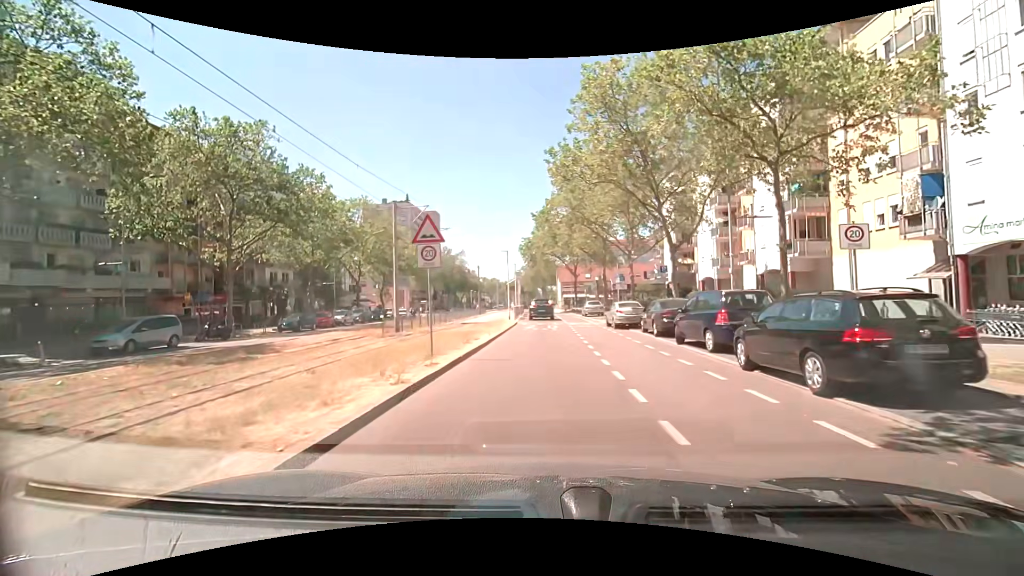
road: tertiary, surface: asphalt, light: Day
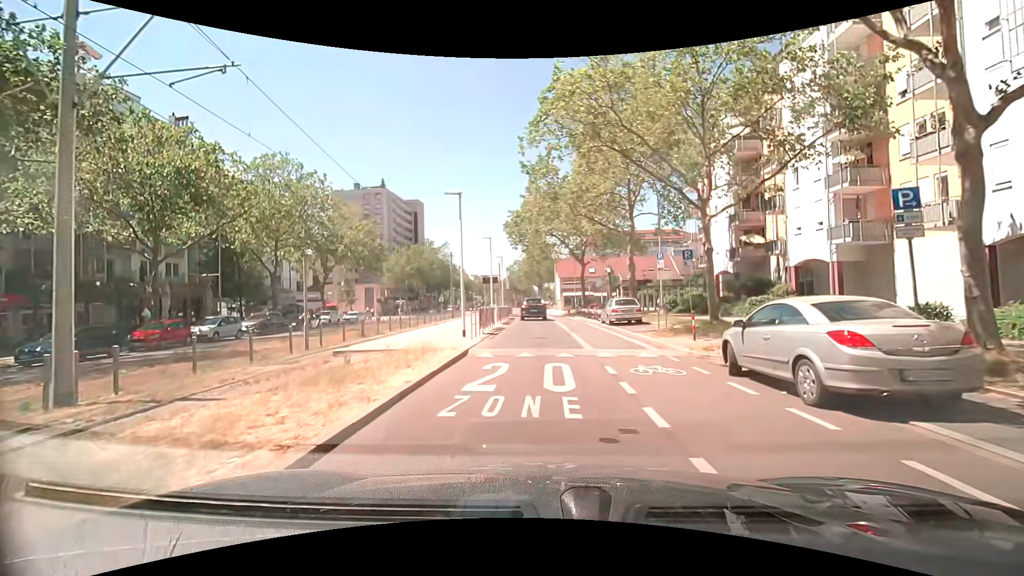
(+0.2, +19.0) m; +1°
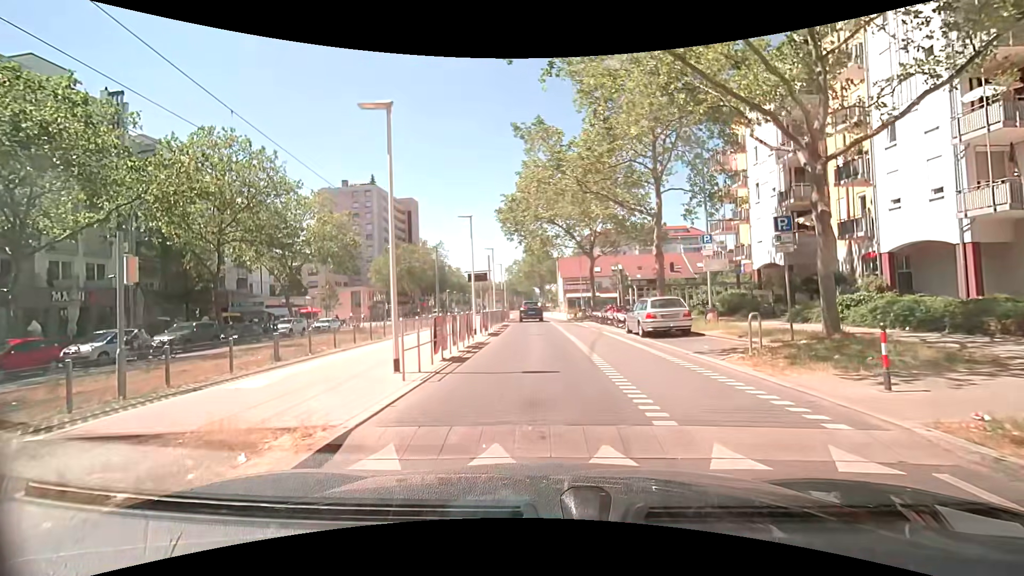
(0.0, +8.1) m; -2°
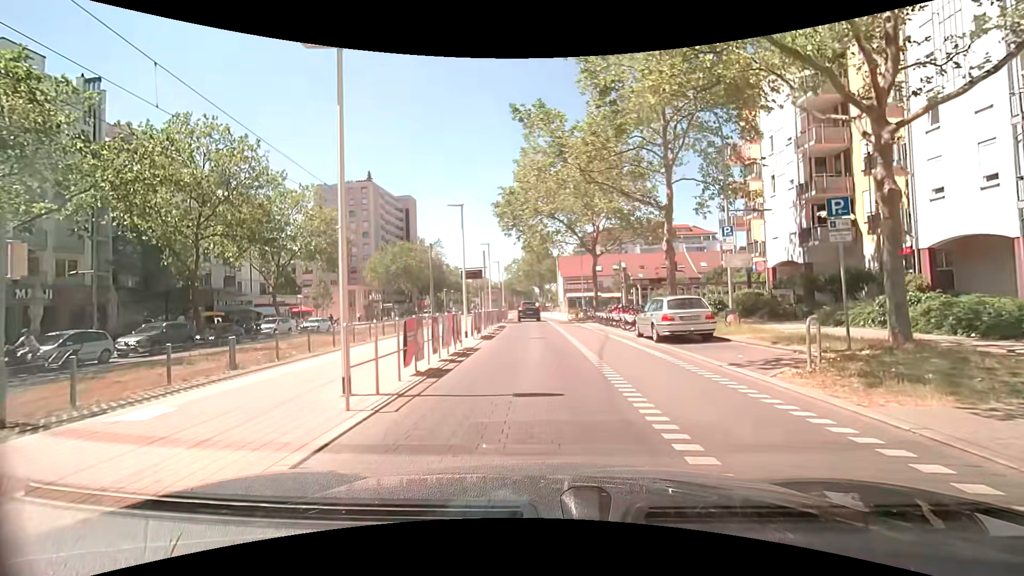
(0.0, +2.3) m; -1°
(0, +10) (0, +20) (+1, +30) (+1, +40) (0, +50) (0, +60) (0, +70) (0, +80) (-1, +90) (-1, +100) m
